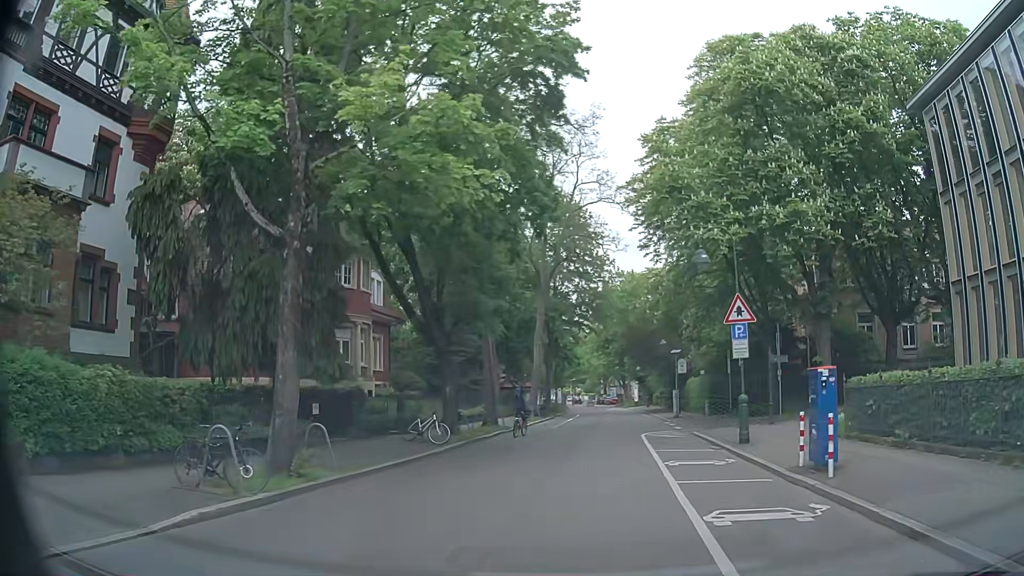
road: unclassified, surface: asphalt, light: Day
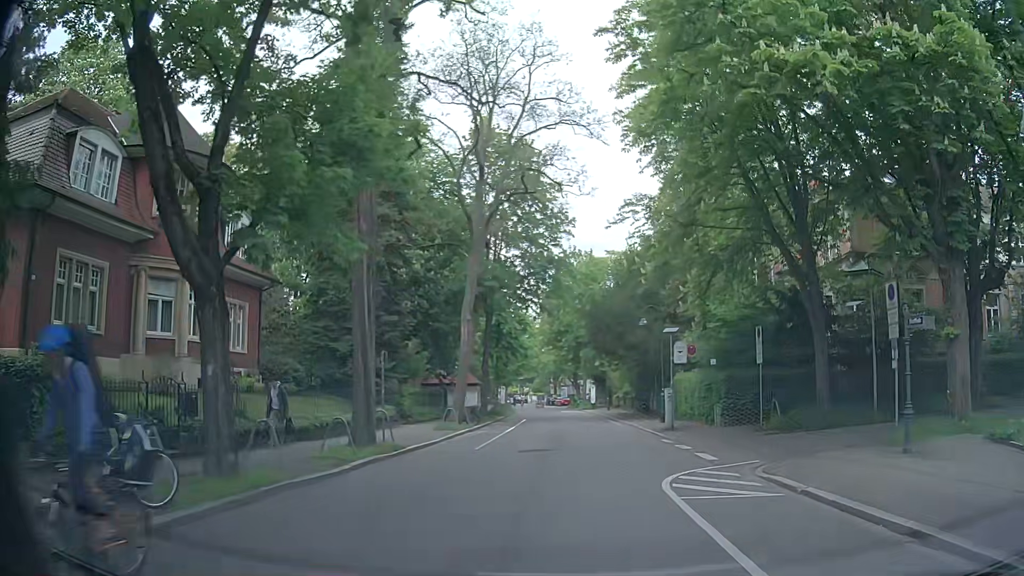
(+0.5, +13.4) m; +3°
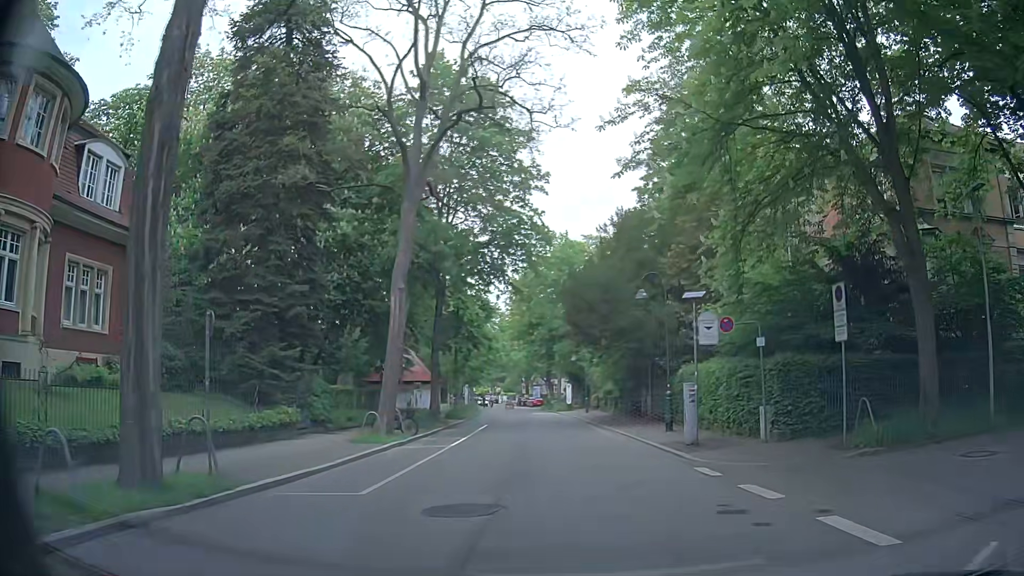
(+0.3, +8.9) m; +1°
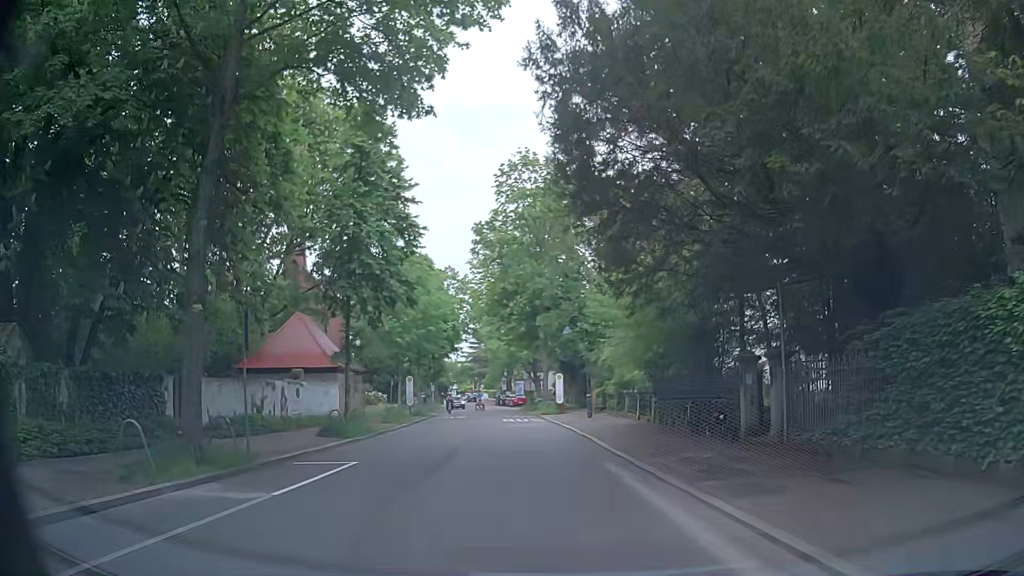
(+1.0, +22.3) m; +3°
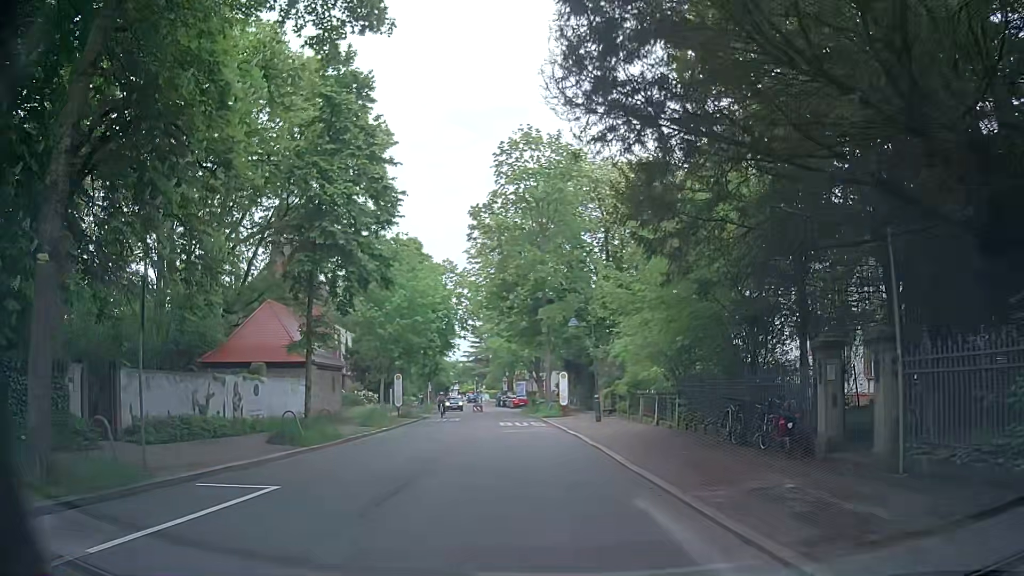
(0.0, +4.5) m; -2°
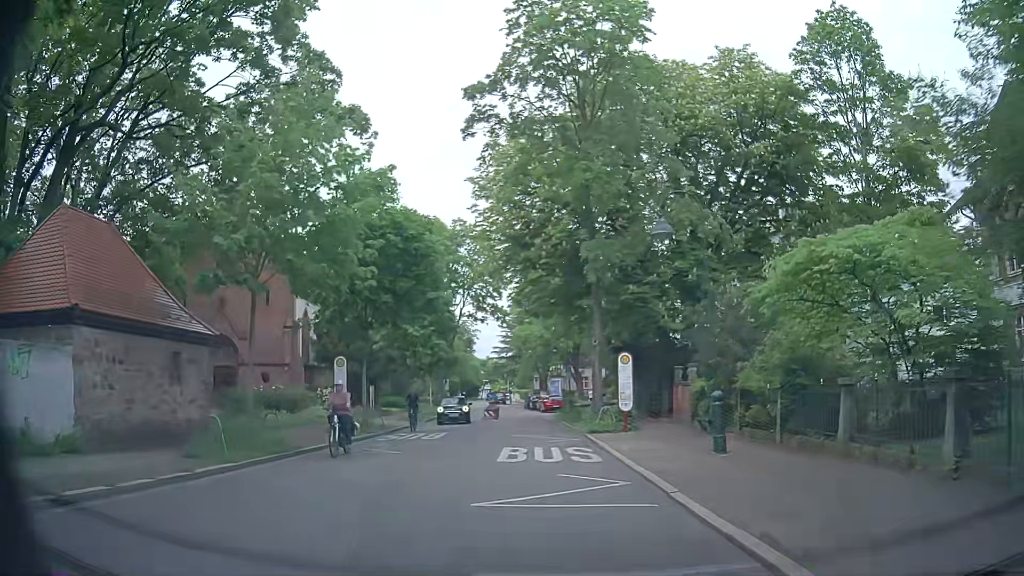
(-0.1, +18.0) m; -2°
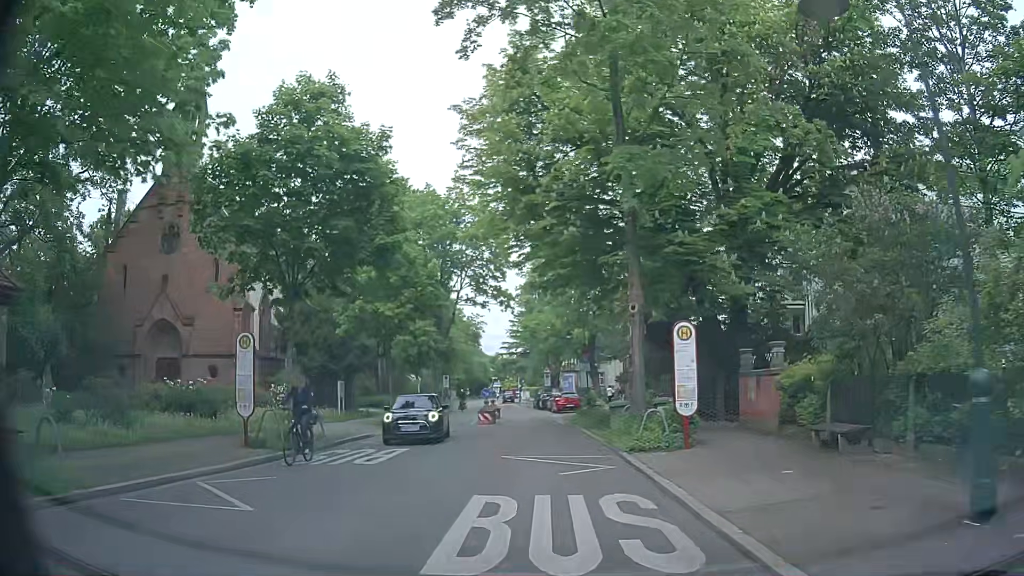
(0.0, +9.0) m; -1°
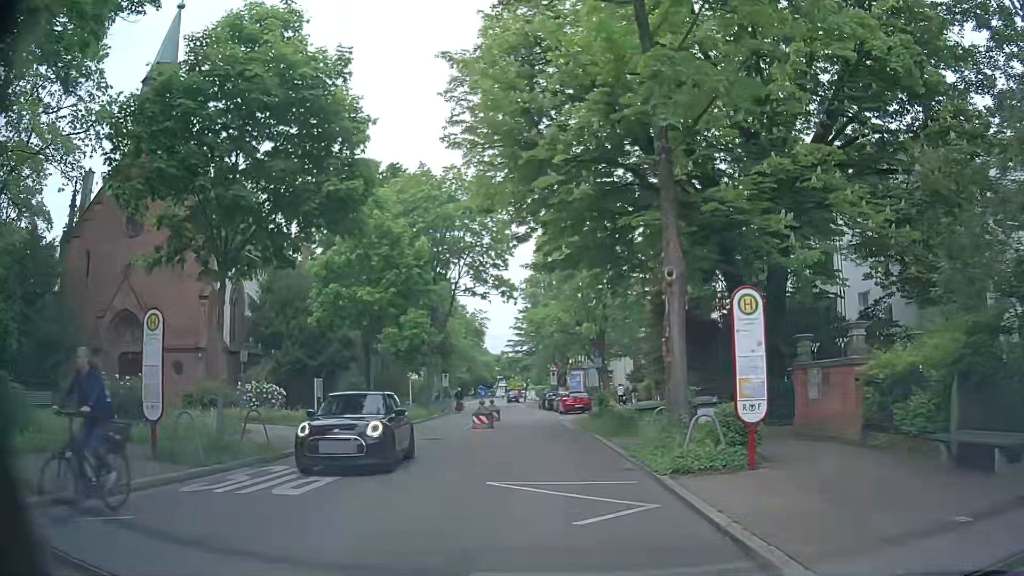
(0.0, +4.5) m; -1°
(0, +10) (0, +20) (-1, +30) (-1, +40) (-2, +50) (-3, +60) (-5, +70) (-6, +80) (-7, +90) (-9, +100) m
